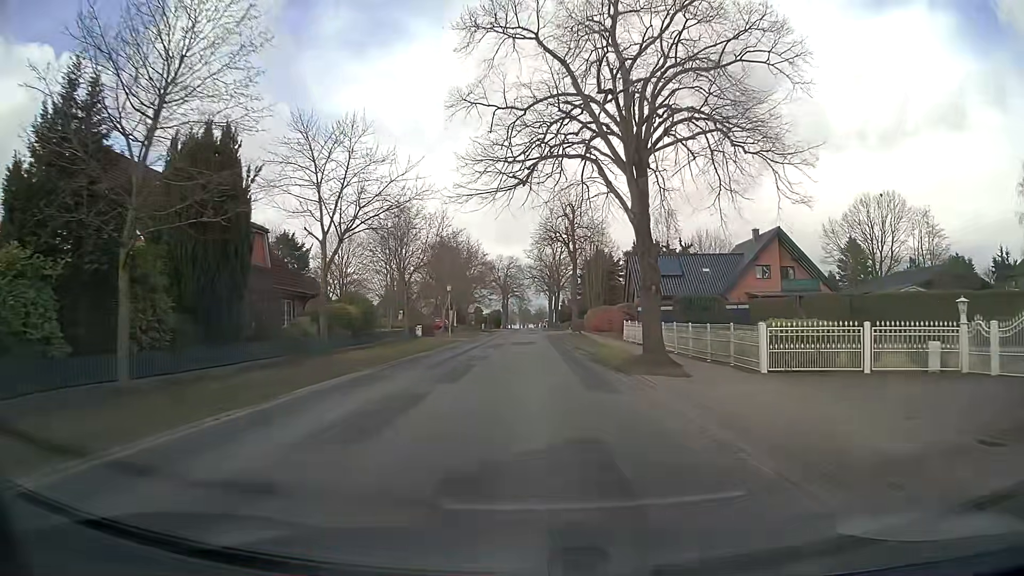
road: secondary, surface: asphalt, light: Day
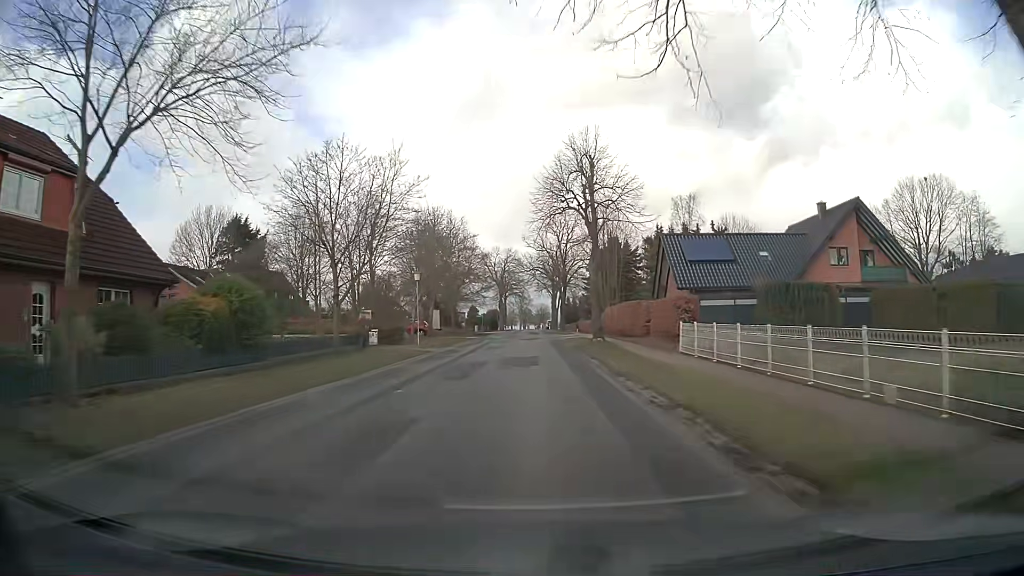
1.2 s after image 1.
(0.0, +15.8) m; 0°
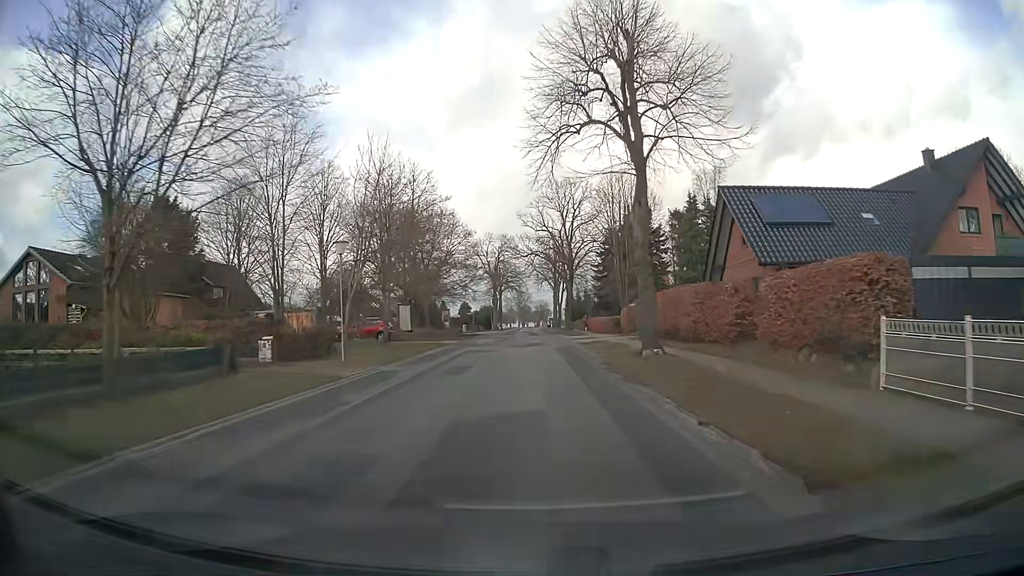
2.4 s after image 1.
(-0.1, +15.9) m; -1°
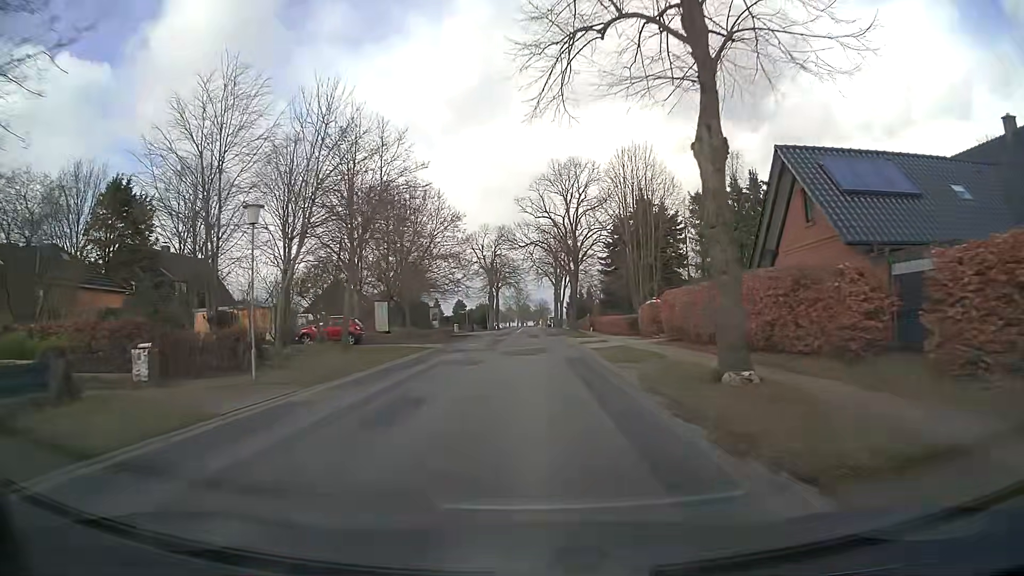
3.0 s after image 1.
(0.0, +7.9) m; 0°
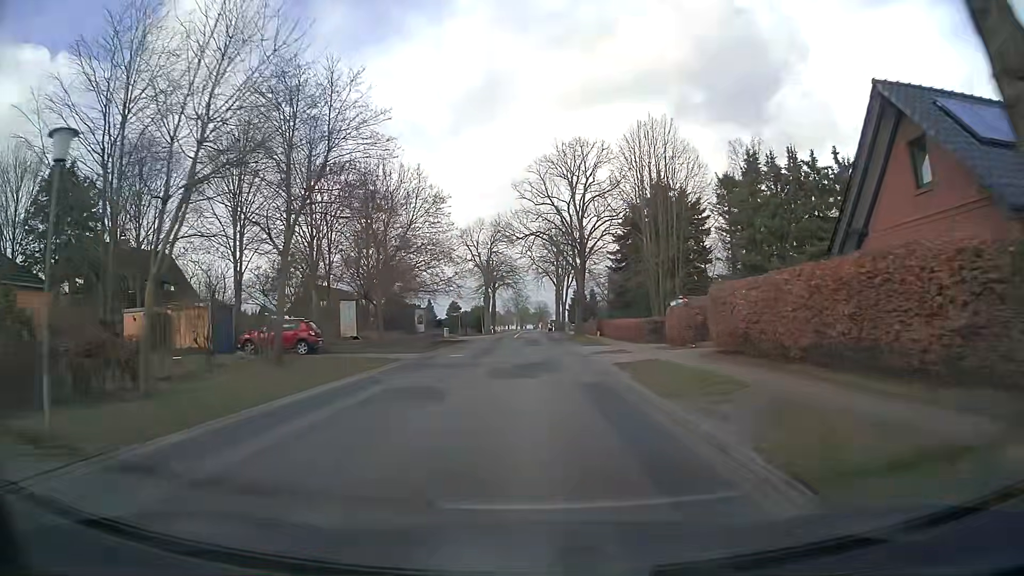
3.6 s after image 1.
(0.0, +7.9) m; 0°
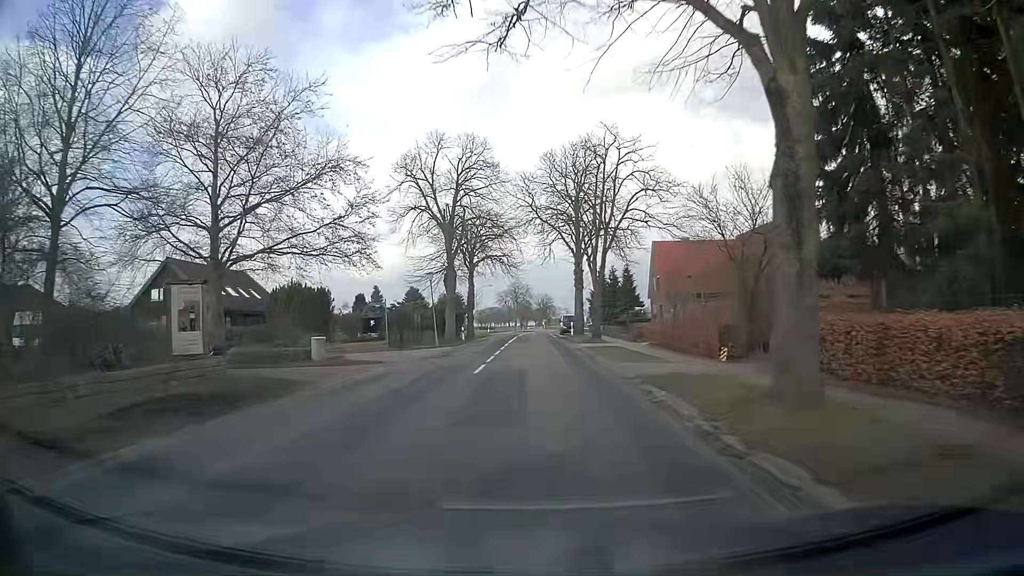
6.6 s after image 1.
(0.0, +39.7) m; -1°
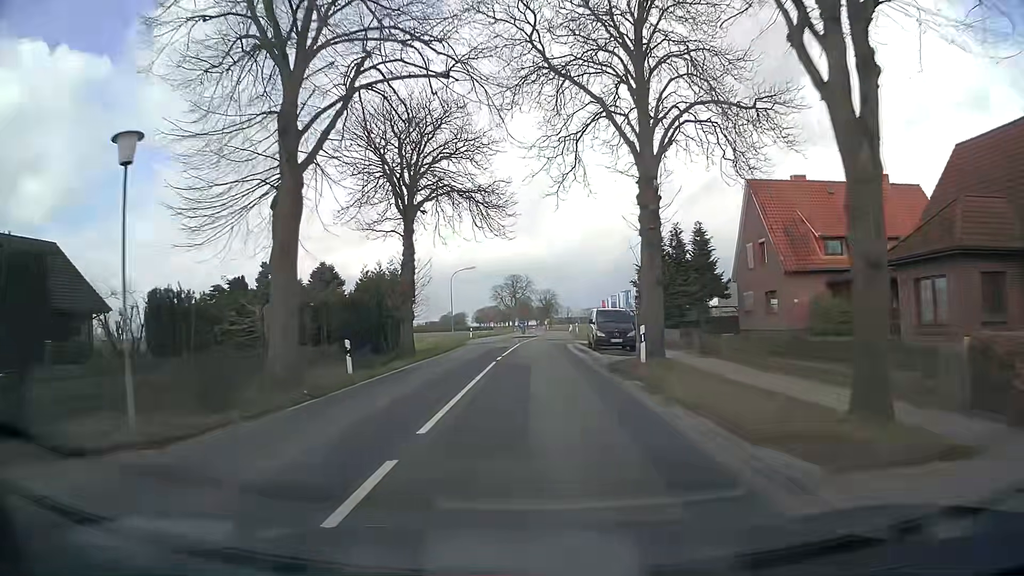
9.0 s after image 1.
(+0.3, +31.9) m; 0°
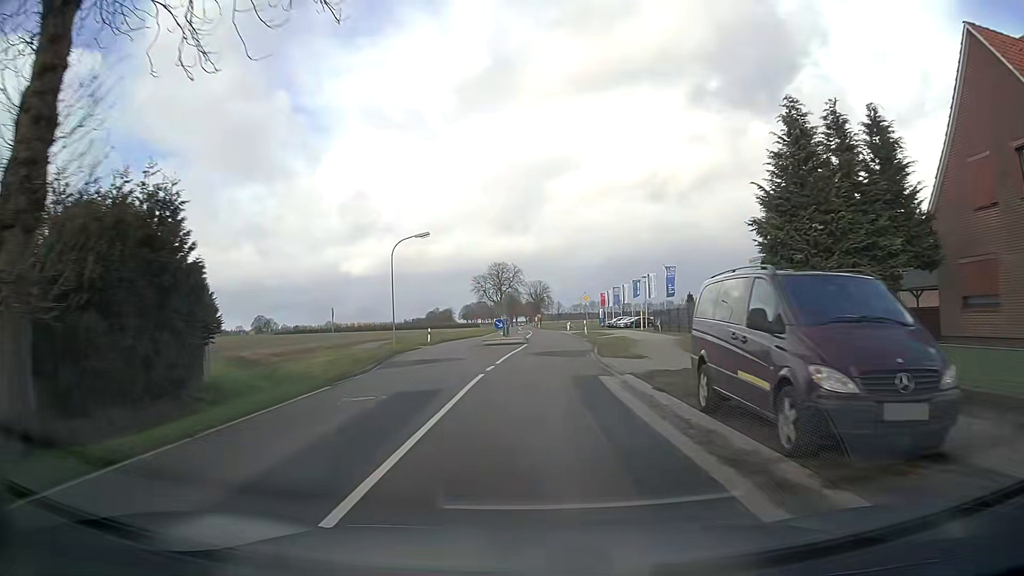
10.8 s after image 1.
(+0.2, +23.9) m; +1°
(0, +10) (0, +20) (+1, +30) (+1, +40) (+2, +50) (+2, +60) (+2, +70) (+1, +80) (+1, +90) (+1, +100) m
